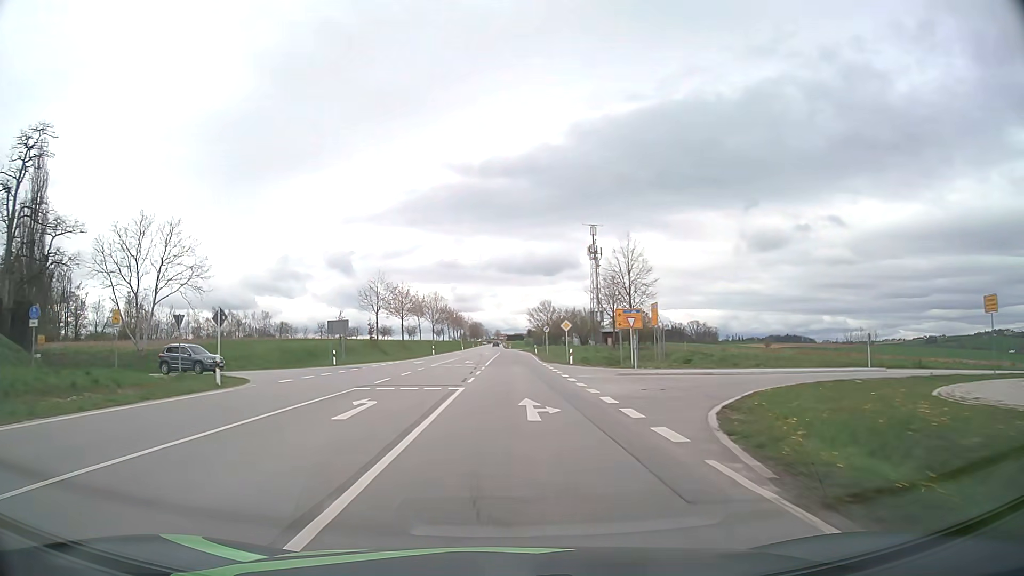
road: secondary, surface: asphalt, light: Day
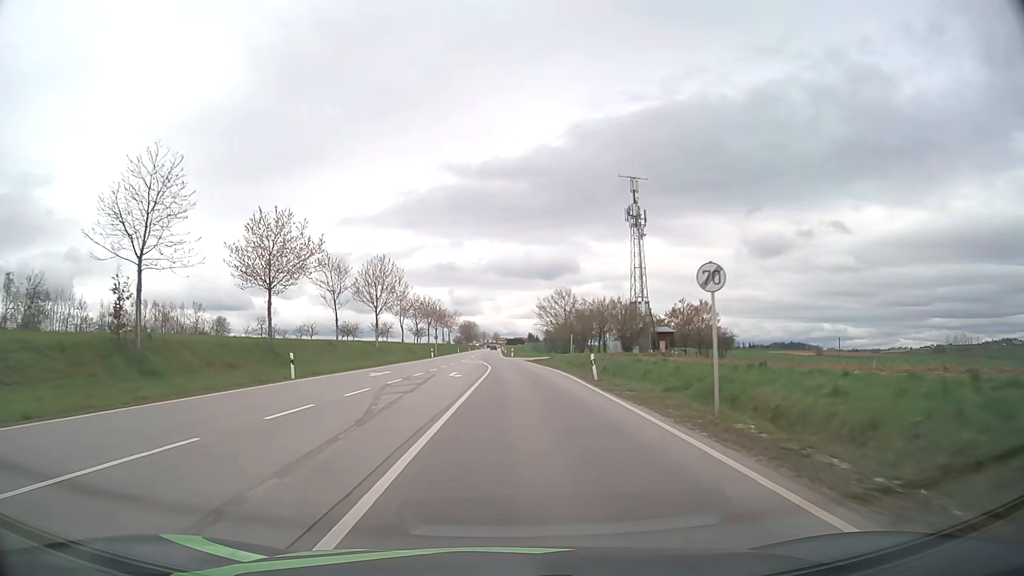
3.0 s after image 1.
(0.0, +54.5) m; 0°
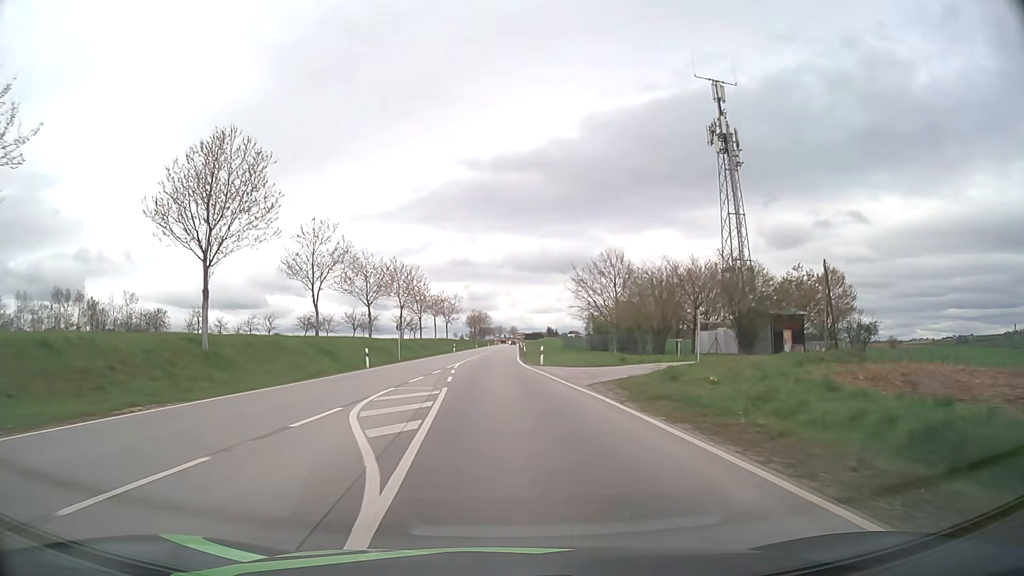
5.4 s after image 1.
(-0.1, +43.6) m; -1°
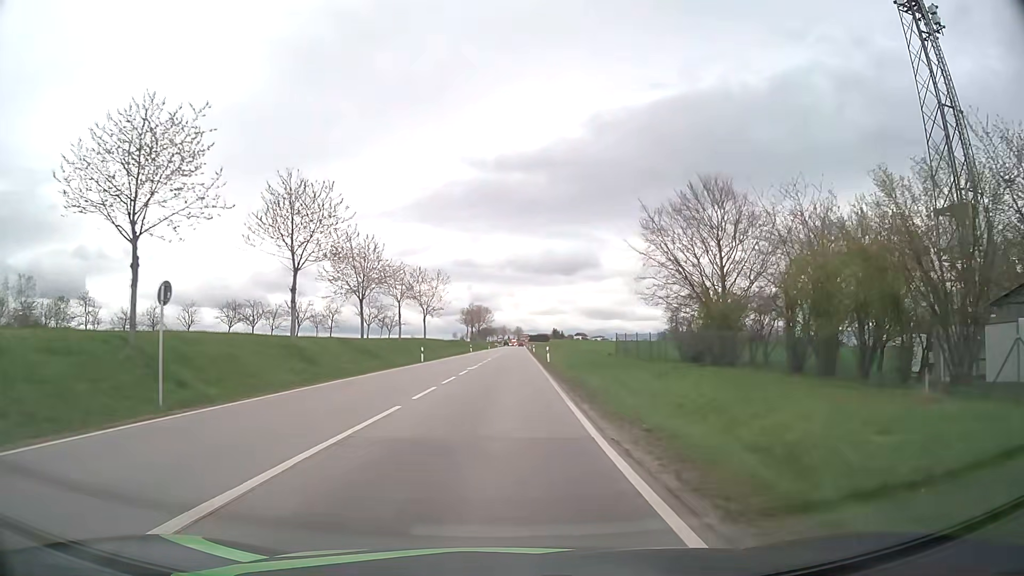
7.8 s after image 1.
(-0.4, +38.0) m; 0°
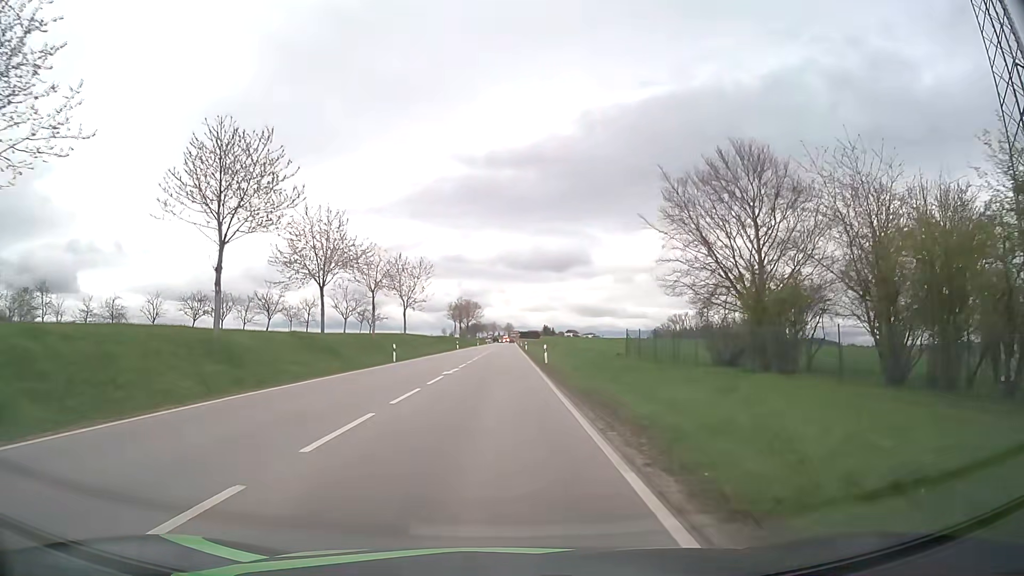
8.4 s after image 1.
(0.0, +8.1) m; +1°
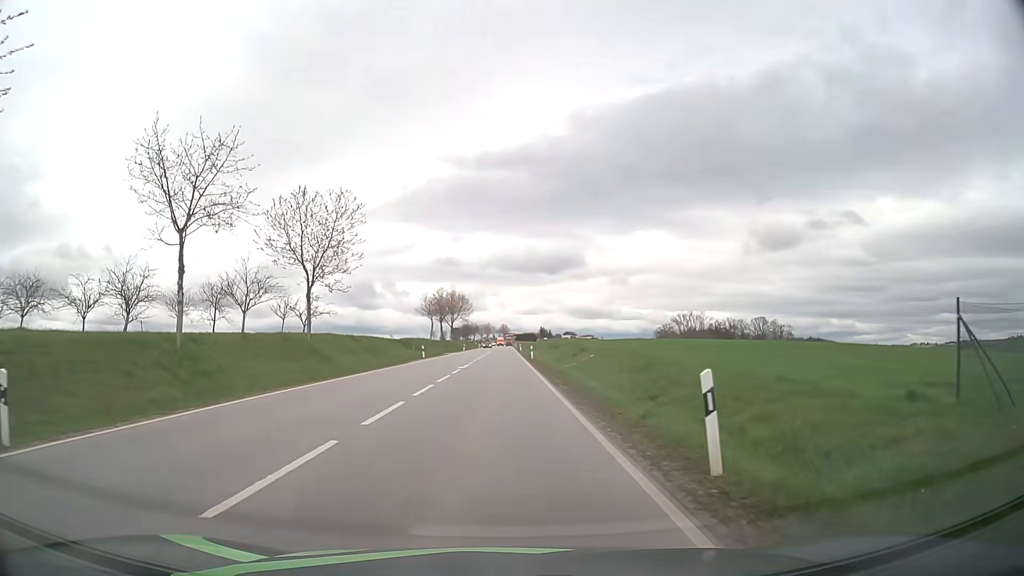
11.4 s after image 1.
(+0.1, +32.5) m; 0°
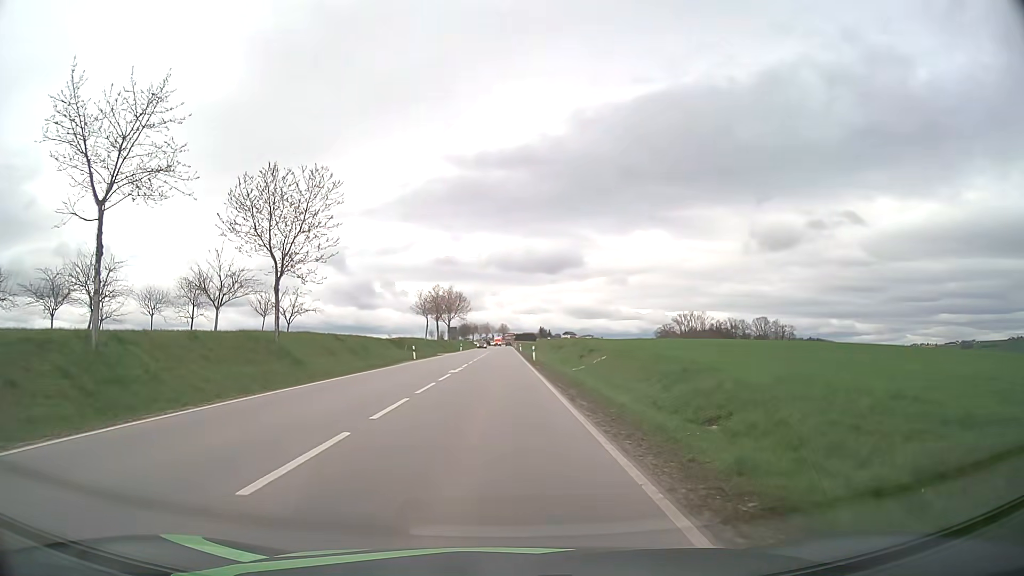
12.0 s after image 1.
(0.0, +5.2) m; 0°
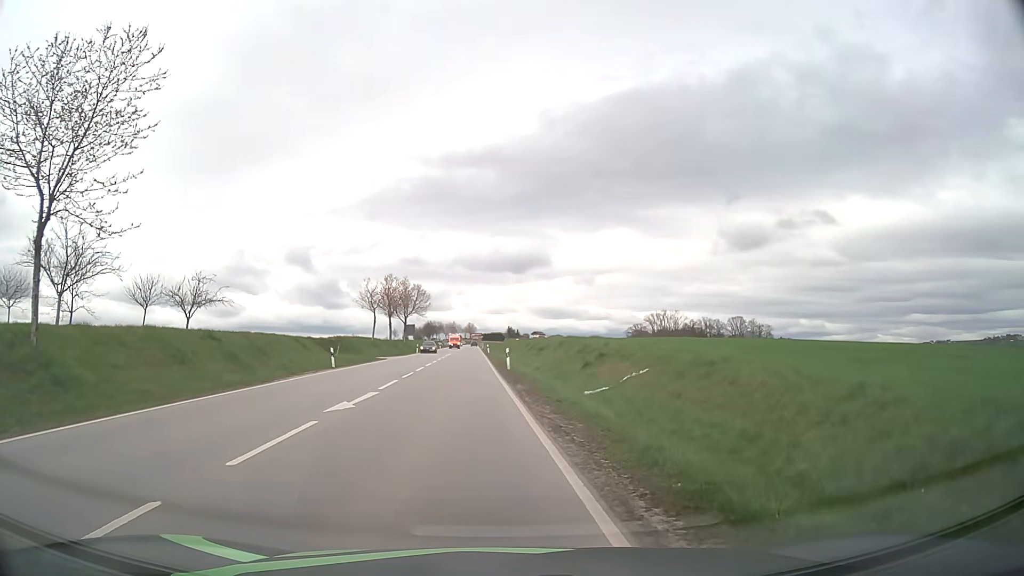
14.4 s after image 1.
(+0.2, +16.1) m; +2°
(0, +10) (0, +20) (-2, +30) (-2, +40) (-3, +50) (-3, +60) (-4, +70) (-4, +80) (-4, +90) (-5, +100) m
